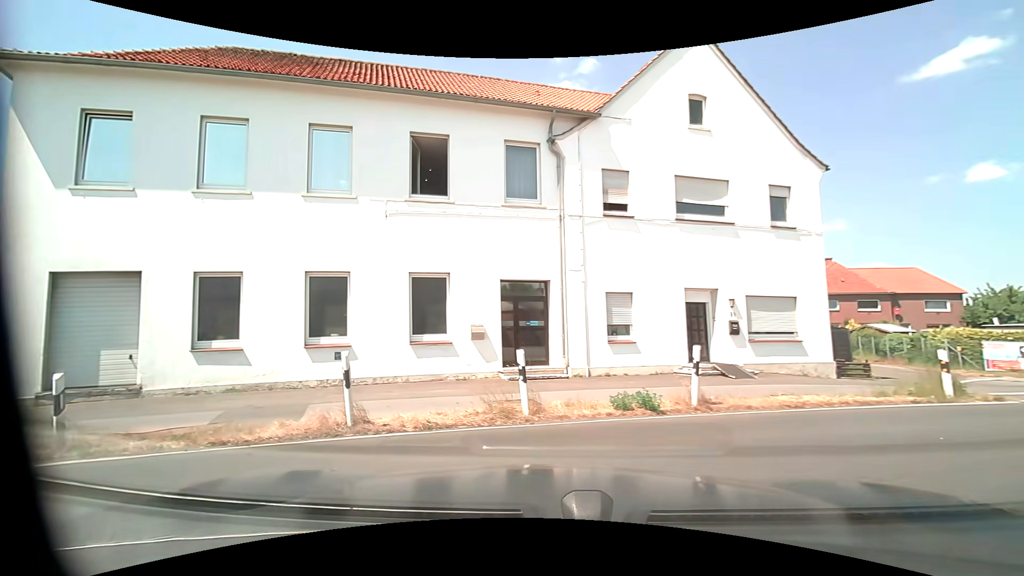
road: residential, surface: asphalt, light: Day
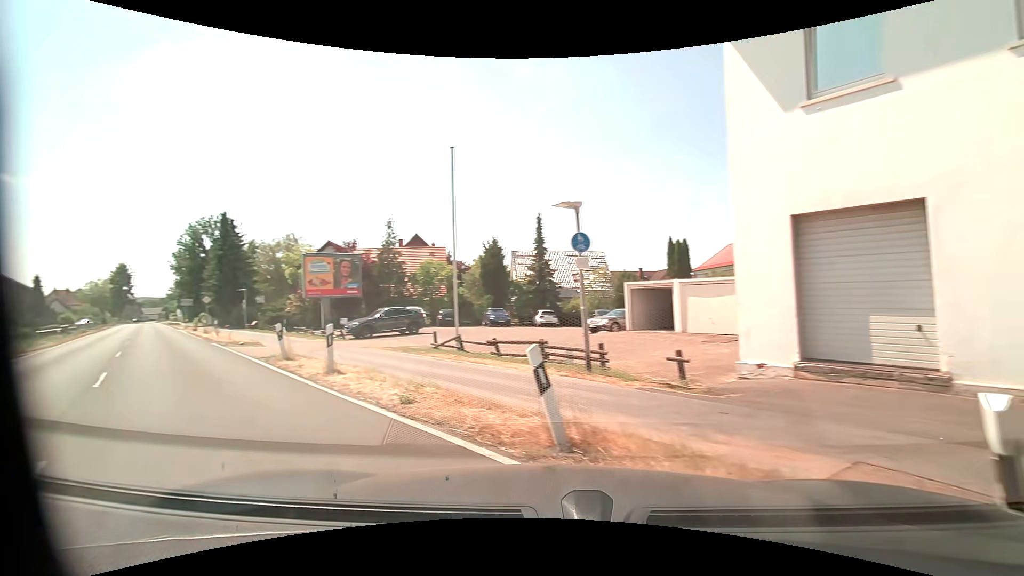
(-3.2, +4.6) m; -70°
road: primary
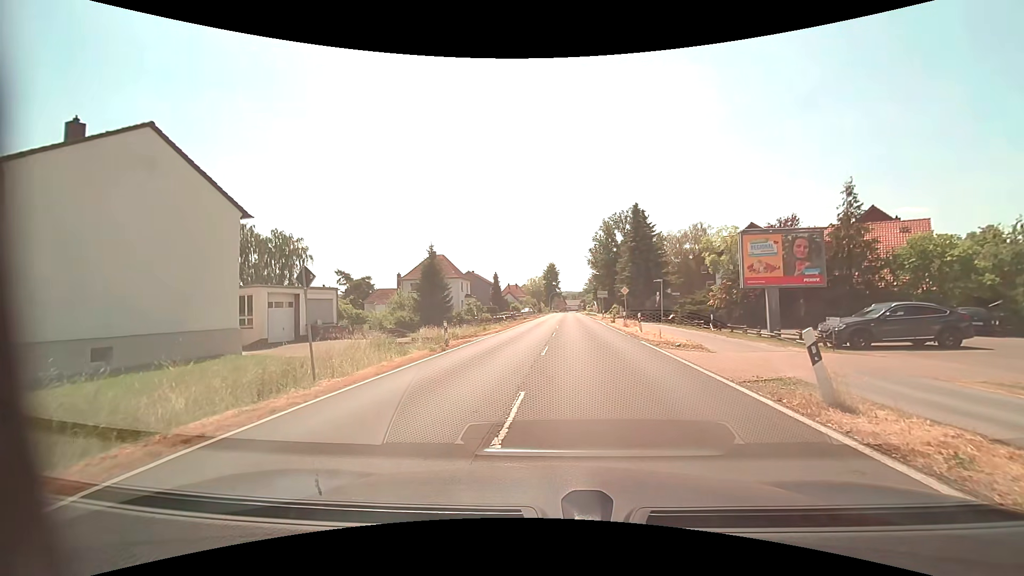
(-4.2, +6.5) m; -46°
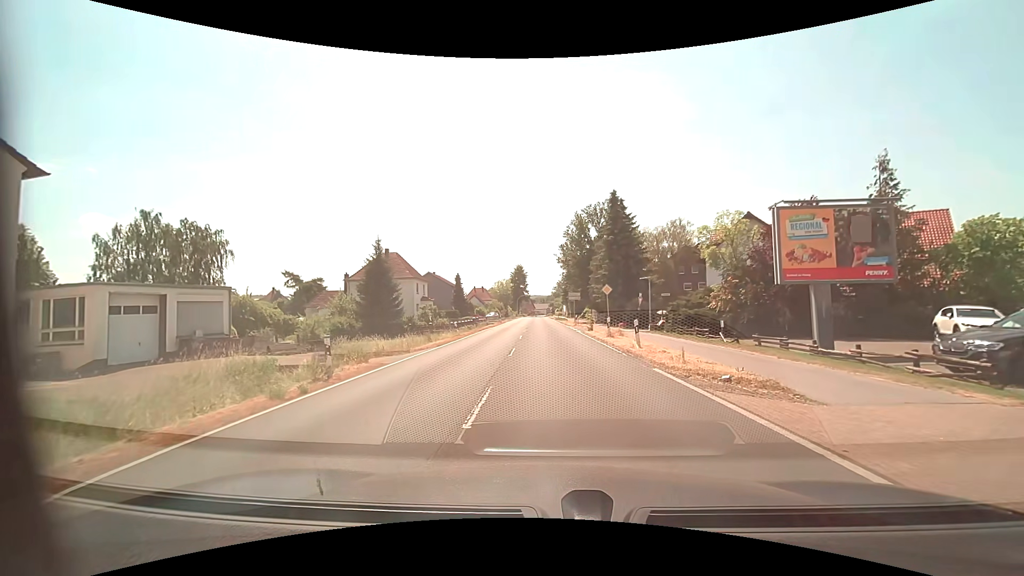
(+0.2, +8.5) m; +2°
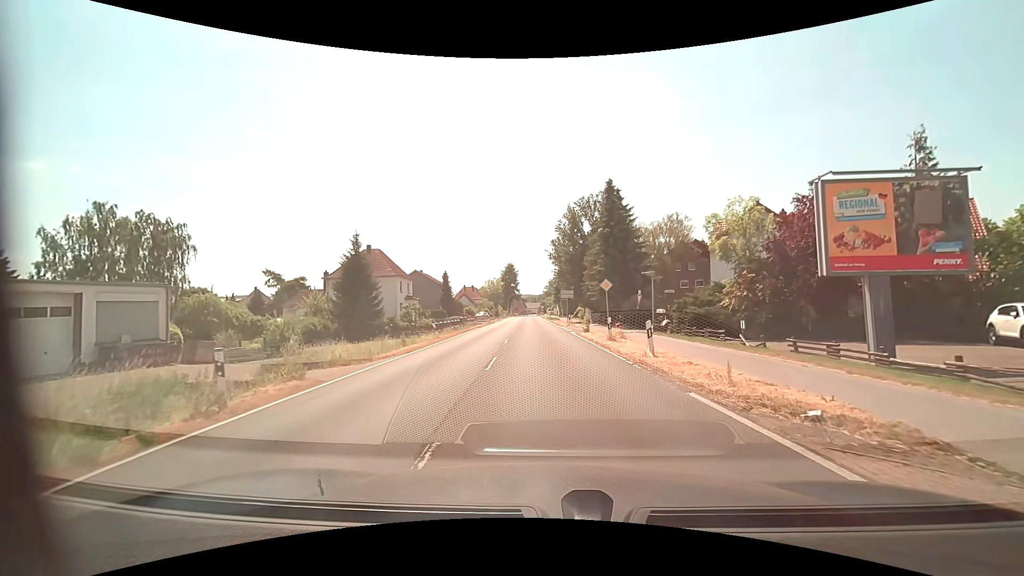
(+0.1, +3.8) m; +1°
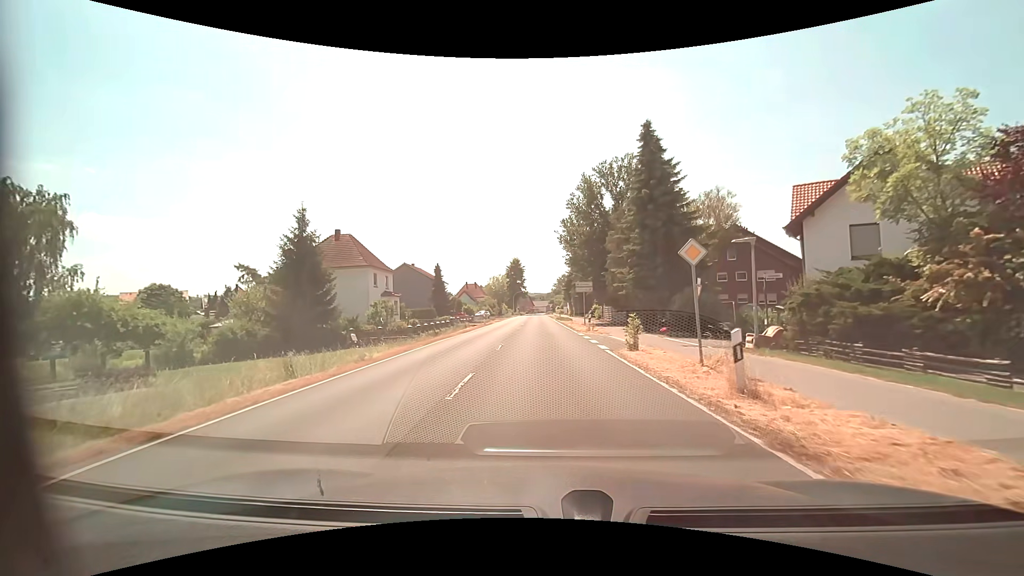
(0.0, +13.1) m; -1°
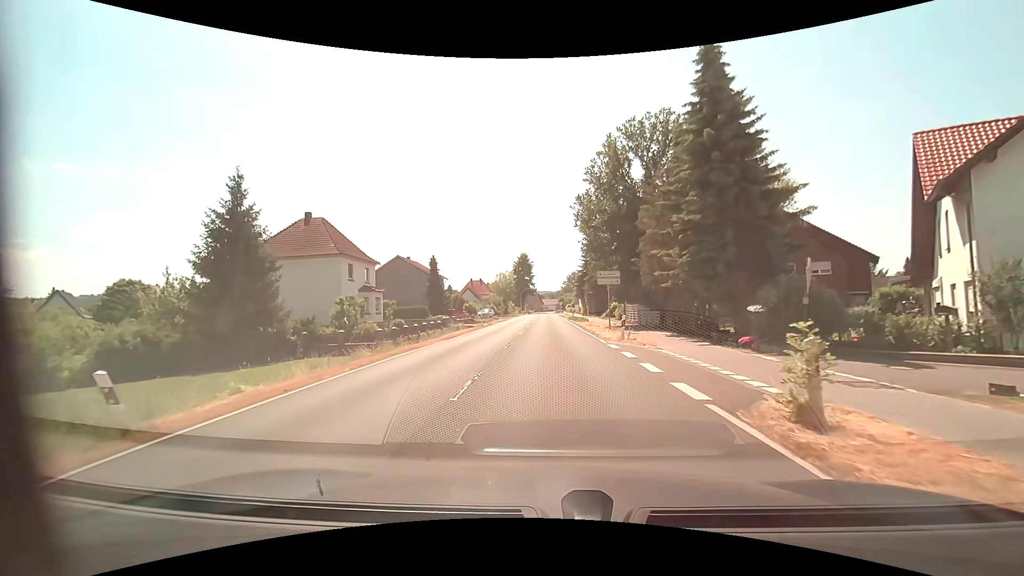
(-0.1, +9.4) m; -1°
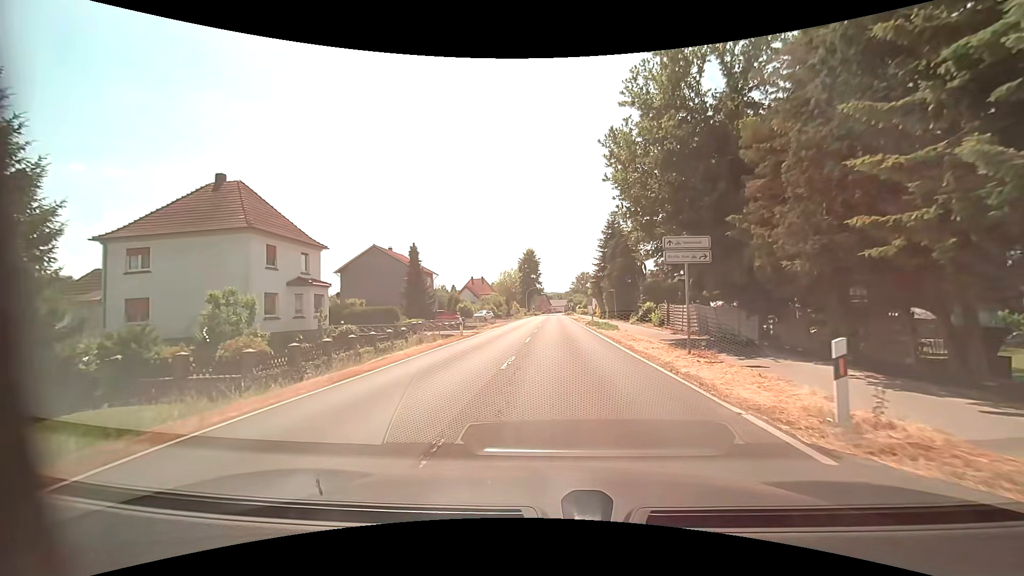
(-0.1, +14.2) m; -1°
(0, +10) (0, +20) (+1, +30) (+1, +40) (+1, +50) (+1, +60) (+2, +70) (+2, +80) (+2, +90) (+2, +100) m
